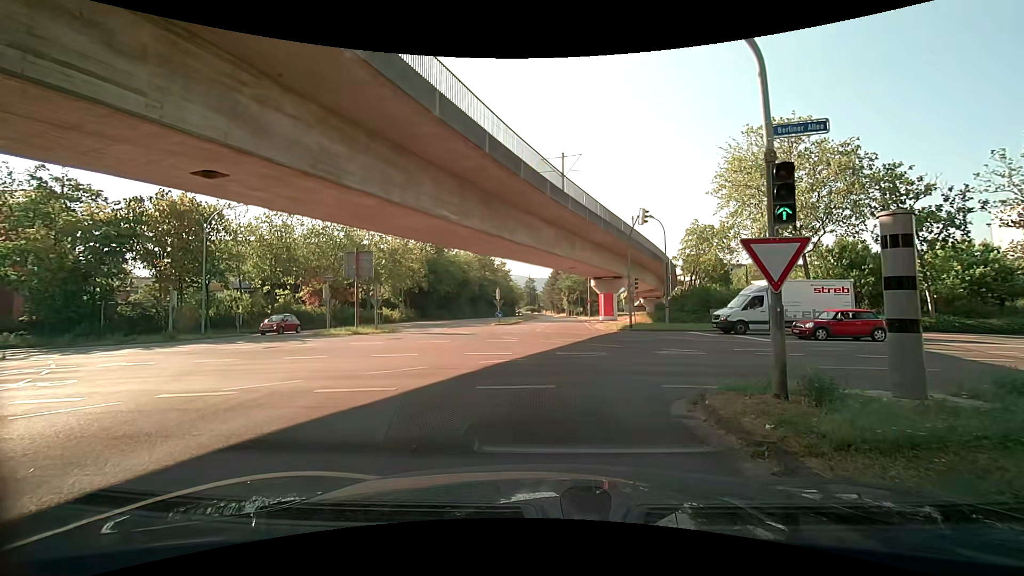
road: tertiary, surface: asphalt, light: Day
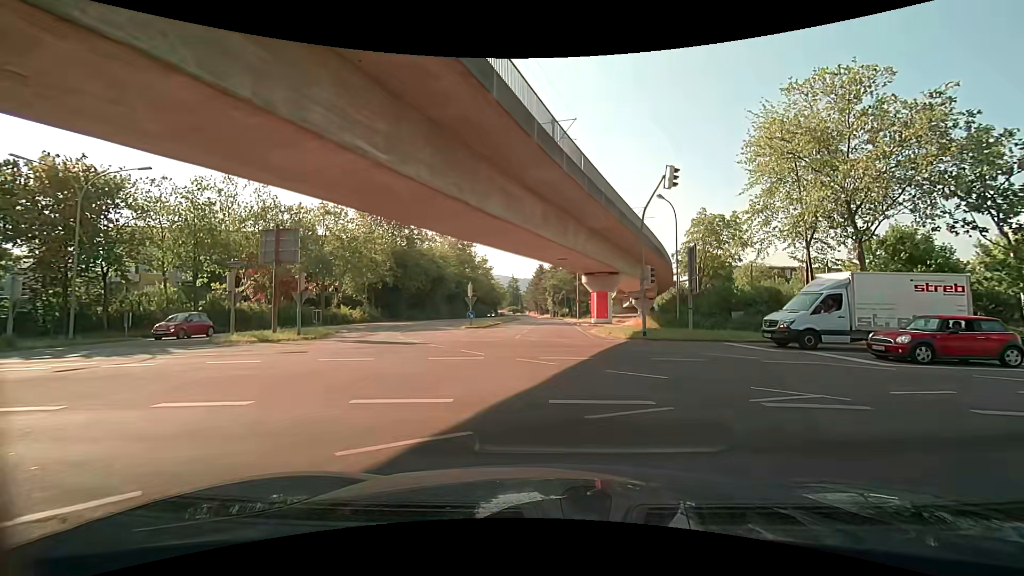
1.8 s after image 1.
(+0.1, +8.8) m; +3°
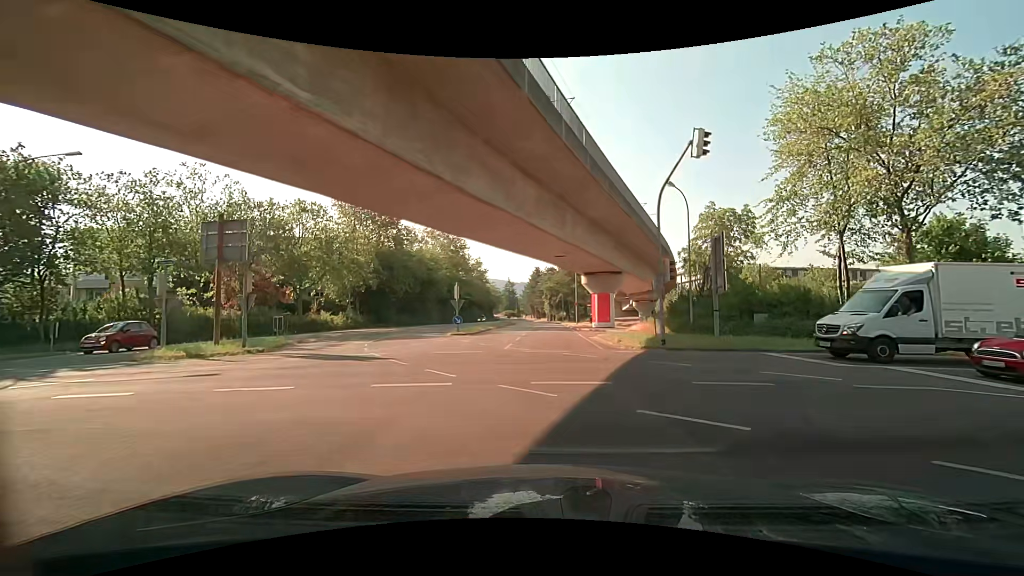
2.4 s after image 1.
(0.0, +4.3) m; 0°
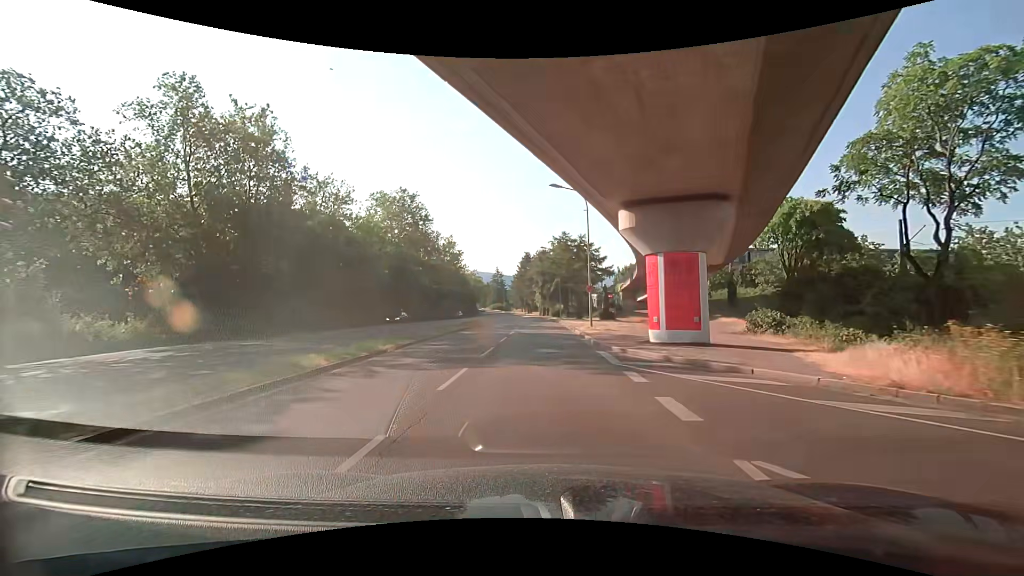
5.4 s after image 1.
(+0.3, +27.5) m; +1°
(0, +10) (-1, +20) (-1, +30) (-1, +40) (-2, +50) (-2, +60) (-3, +70) (-4, +80) (-5, +90) (-6, +100) m
